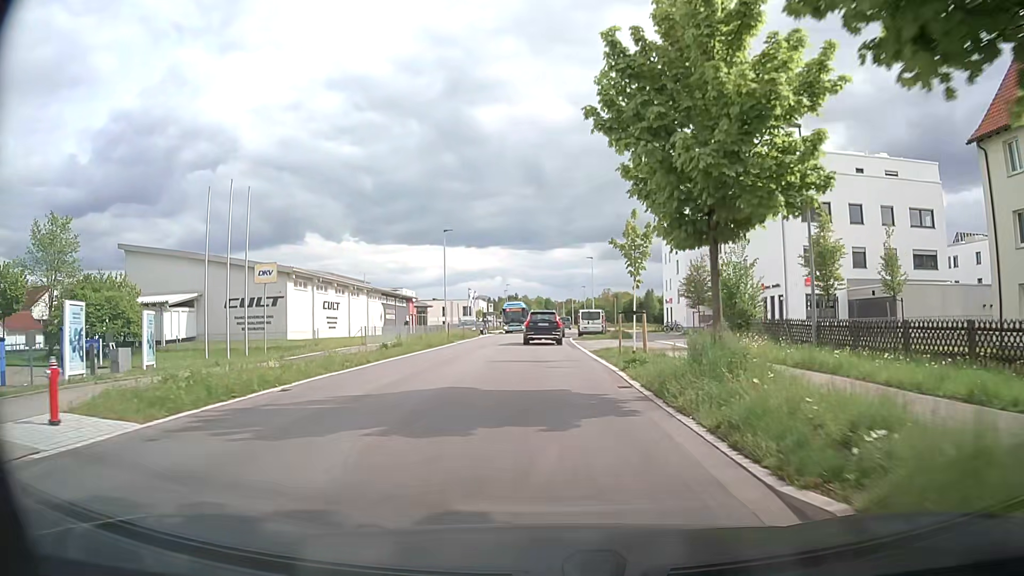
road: secondary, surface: asphalt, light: Day
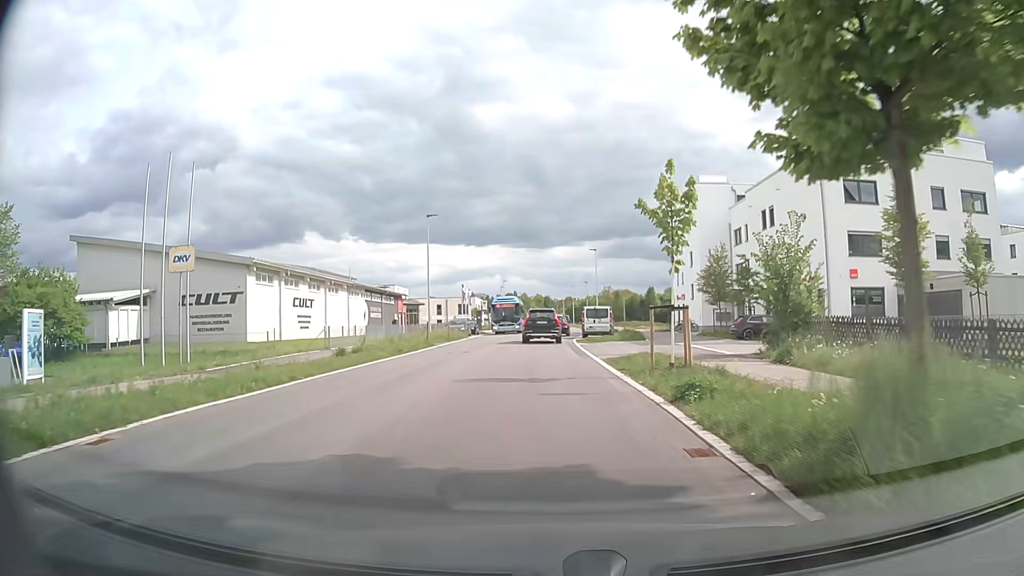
(0.0, +6.8) m; +1°
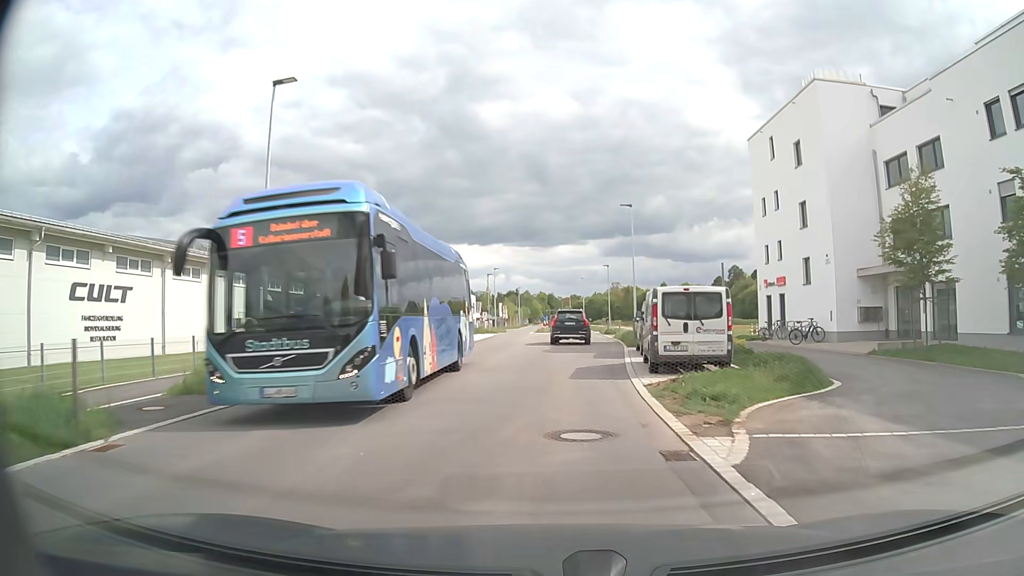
(-0.3, +26.5) m; -1°
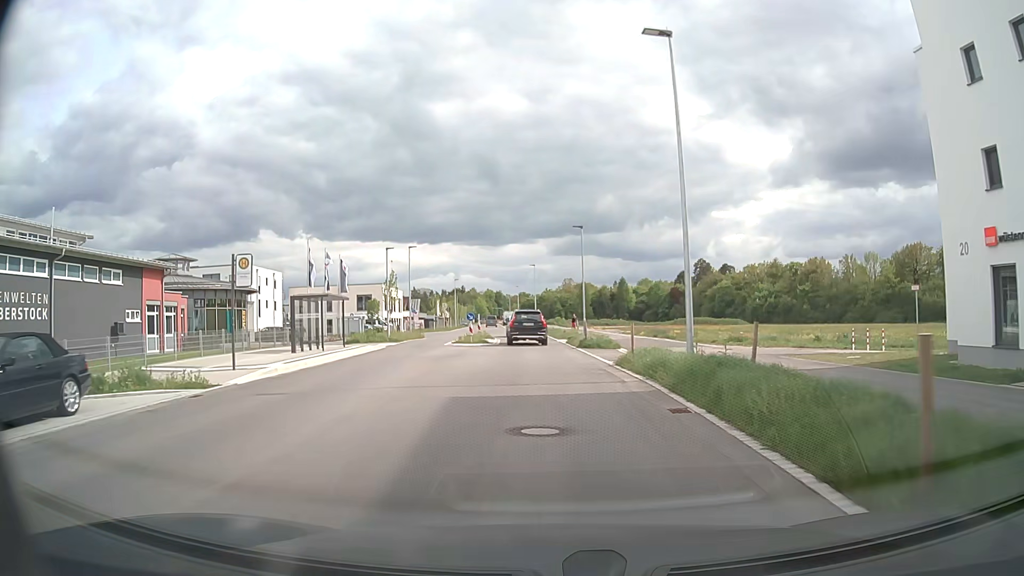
(+0.9, +26.0) m; +4°
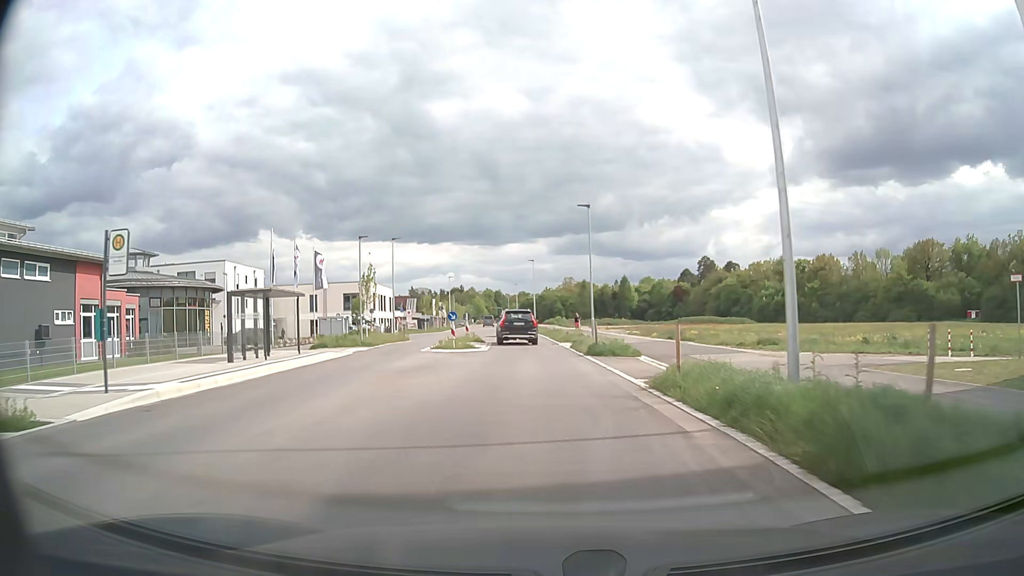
(0.0, +6.5) m; 0°
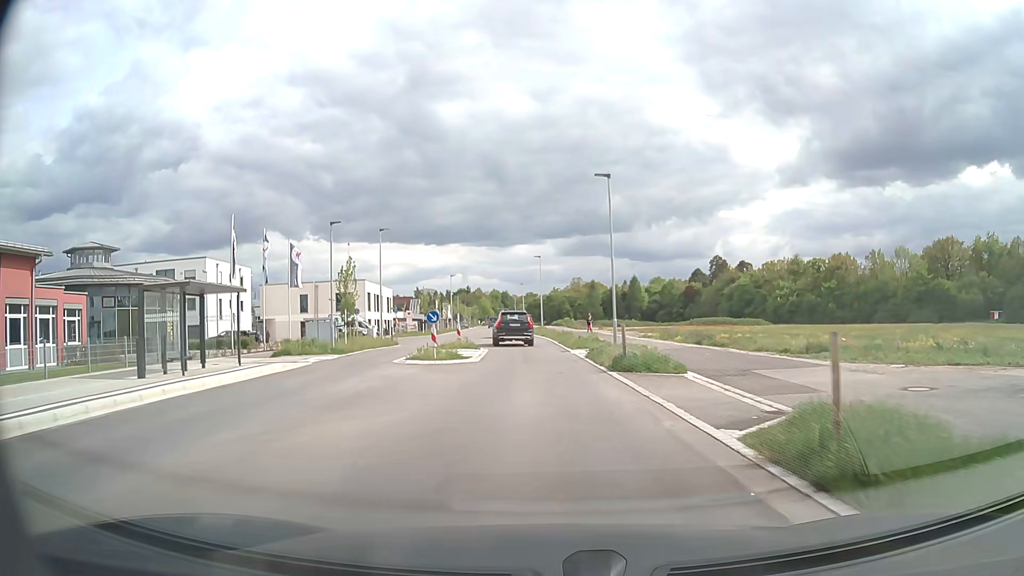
(0.0, +6.5) m; -1°
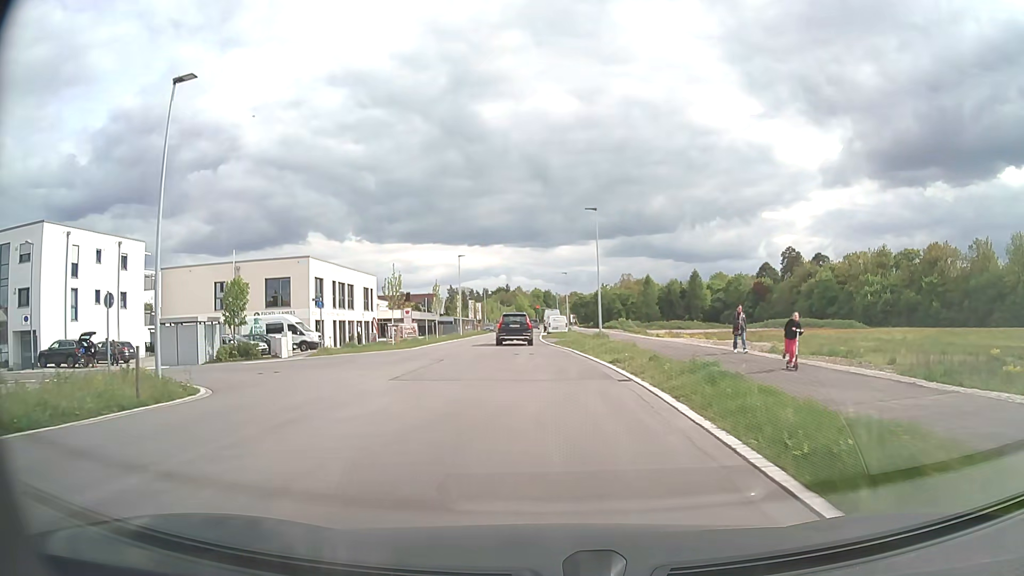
(-0.8, +32.5) m; -3°
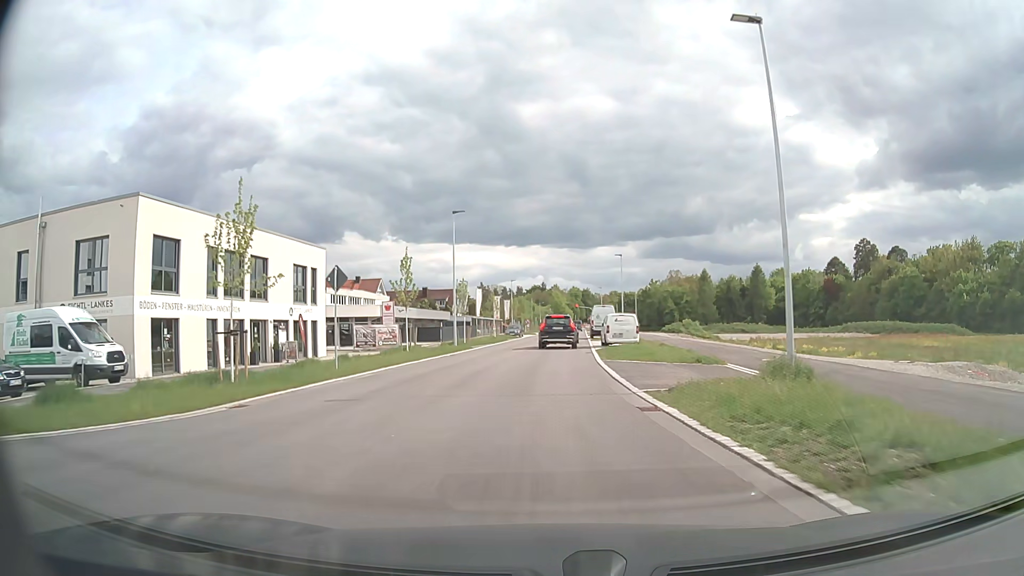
(-0.9, +27.4) m; -3°
(0, +10) (0, +20) (0, +30) (+1, +40) (+1, +50) (+2, +60) (+2, +70) (+2, +80) (+3, +90) (+3, +100) m
